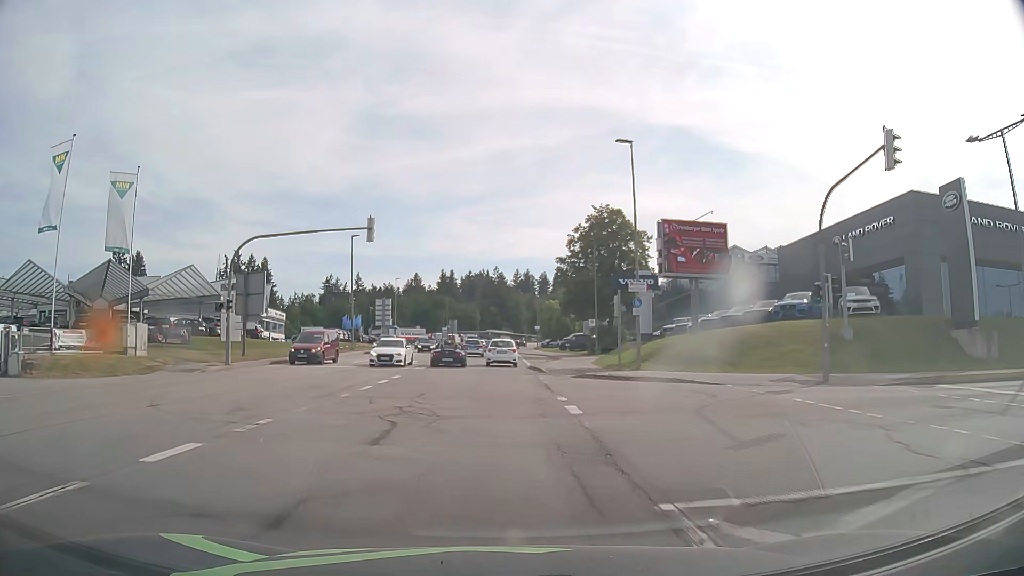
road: tertiary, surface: asphalt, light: Day
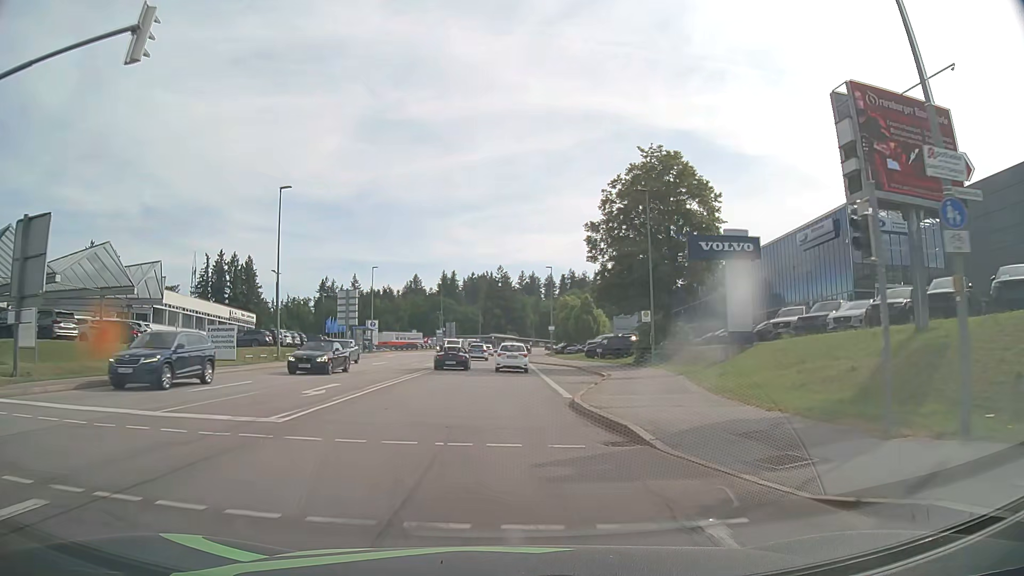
(-0.2, +21.3) m; 0°
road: secondary
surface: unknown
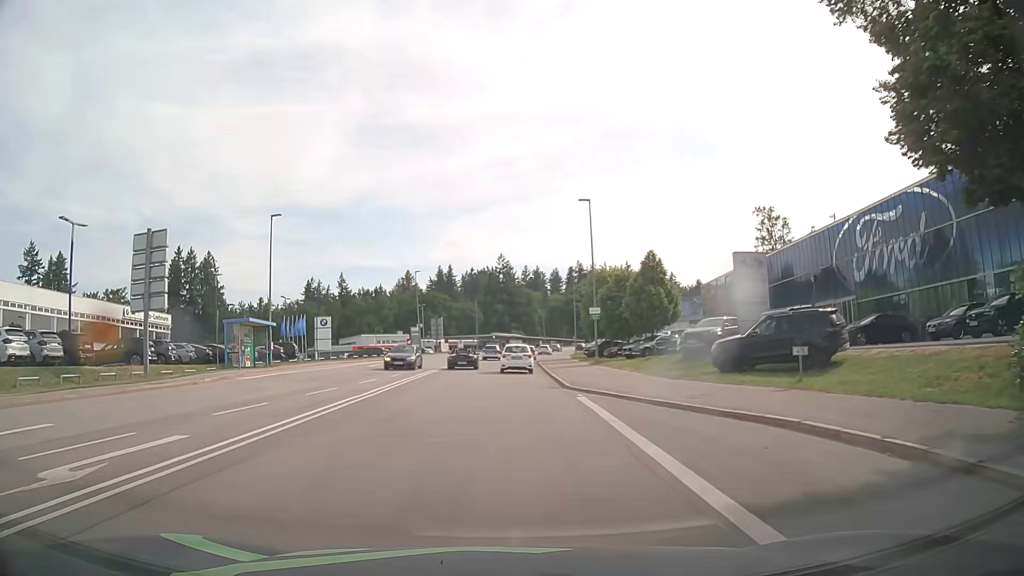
(-0.1, +36.1) m; -1°
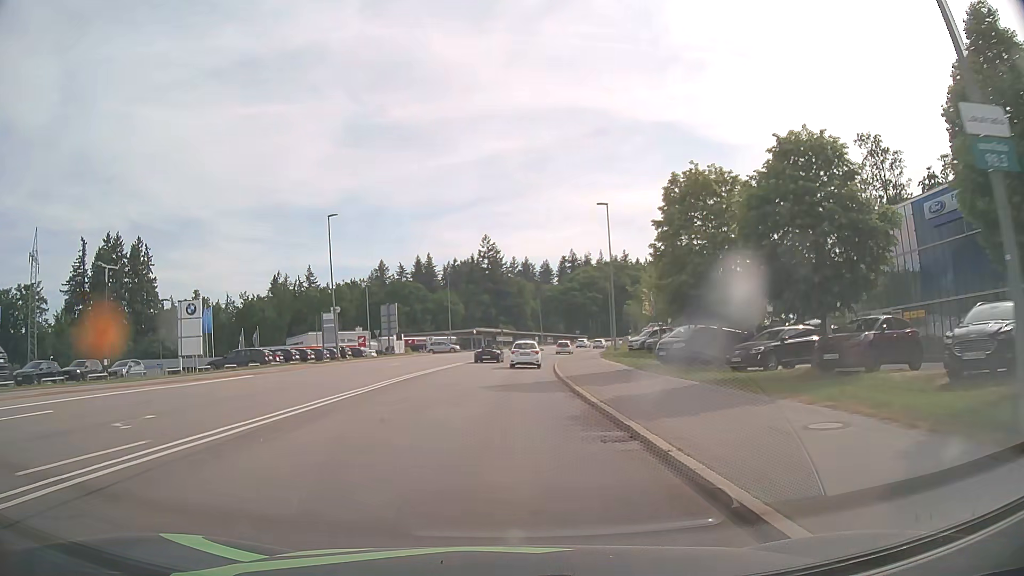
(+0.4, +36.5) m; +1°
(0, +10) (0, +20) (0, +30) (+1, +40) (+2, +50) (+3, +60) (+4, +70) (+6, +80) (+9, +89) (+11, +99) m
